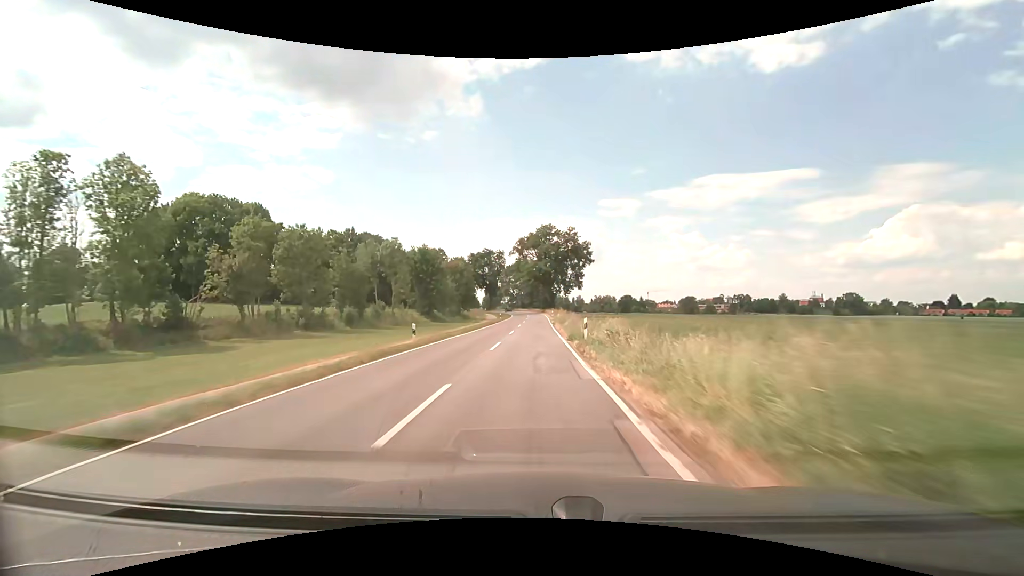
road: tertiary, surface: asphalt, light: Day
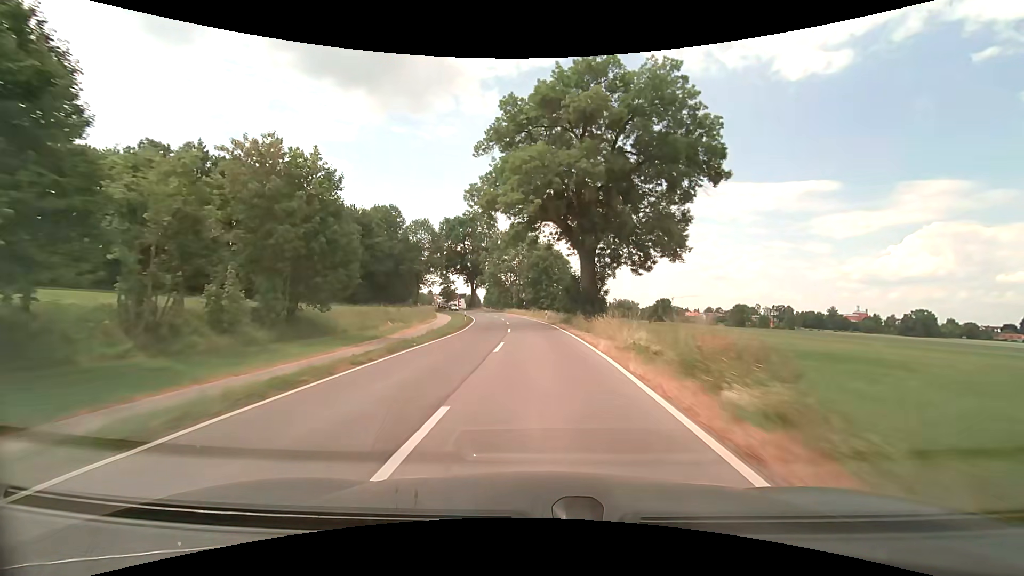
(-0.1, +75.4) m; -1°
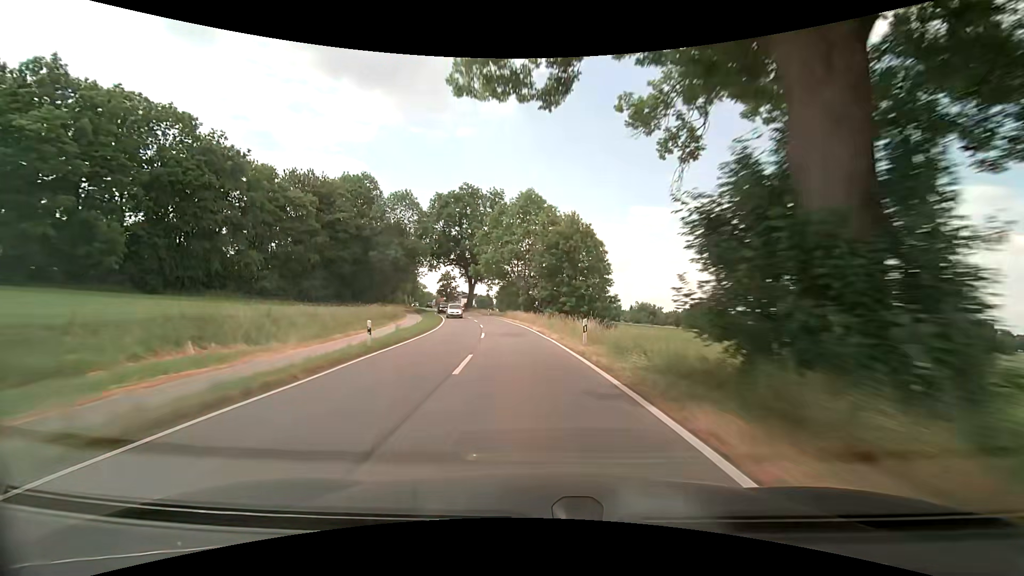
(-0.2, +28.7) m; -1°
(0, +10) (0, +20) (-1, +30) (-3, +40) (-4, +50) (-6, +60) (-9, +69) (-11, +79) (-14, +88) (-17, +98) m
